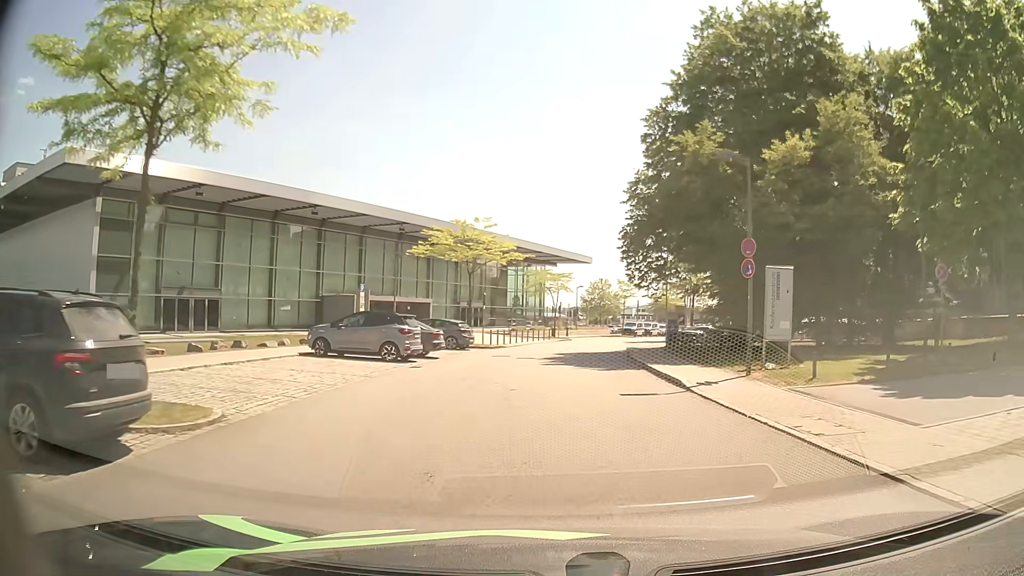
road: residential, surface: asphalt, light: Day
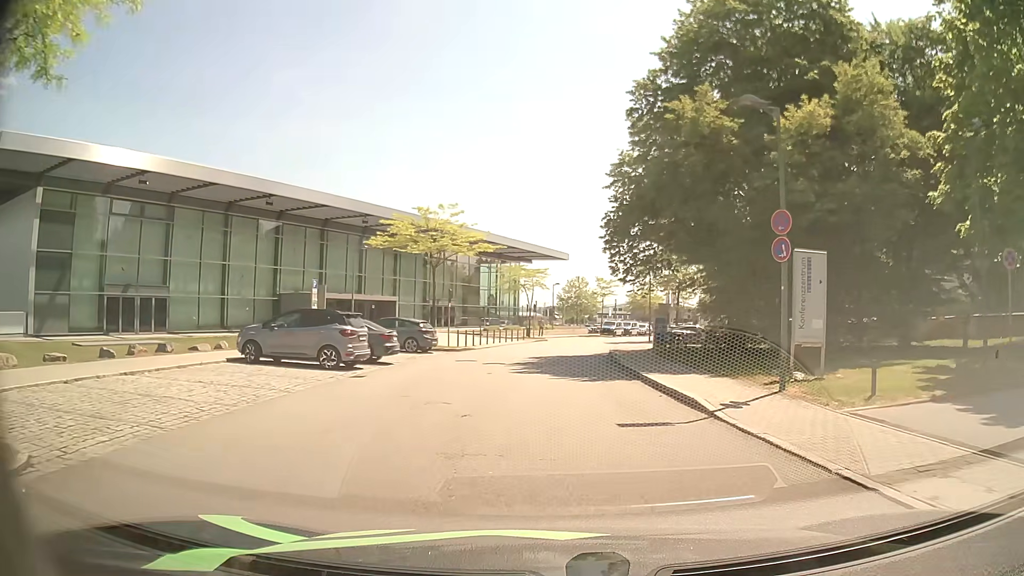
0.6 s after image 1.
(0.0, +3.9) m; +1°
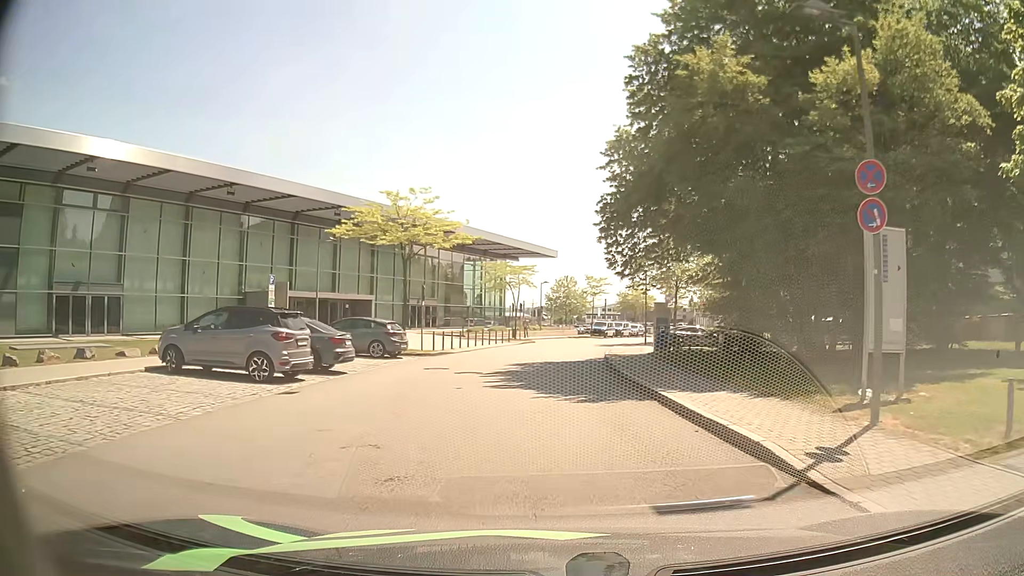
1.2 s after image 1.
(0.0, +3.9) m; 0°
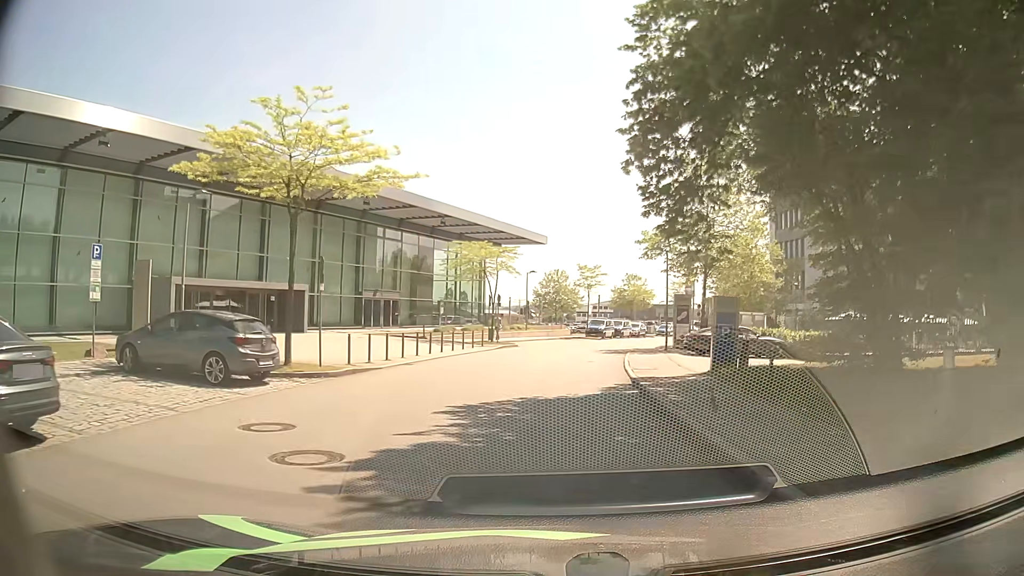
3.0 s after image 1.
(+0.2, +11.9) m; +2°
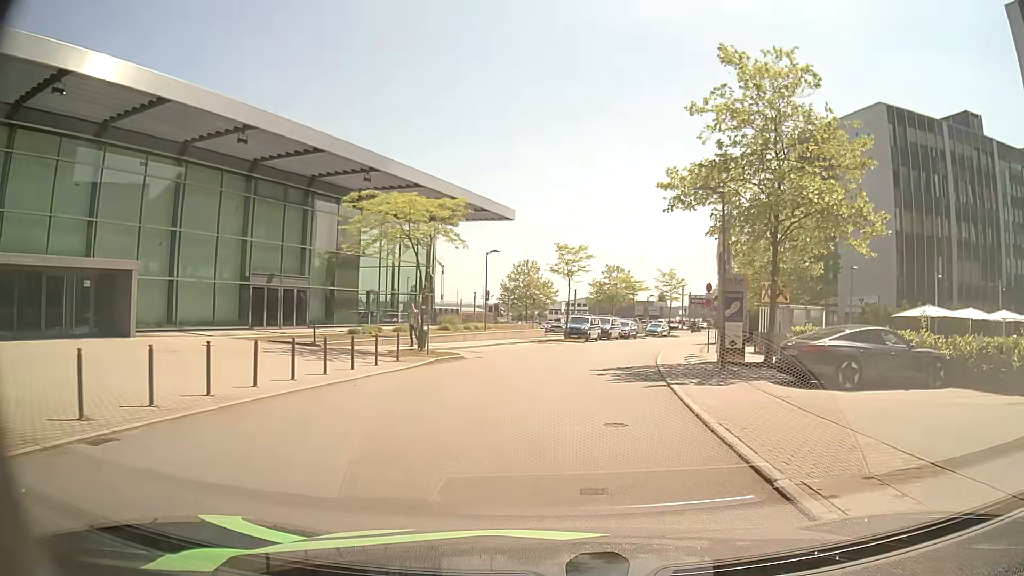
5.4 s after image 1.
(+0.2, +15.1) m; +2°
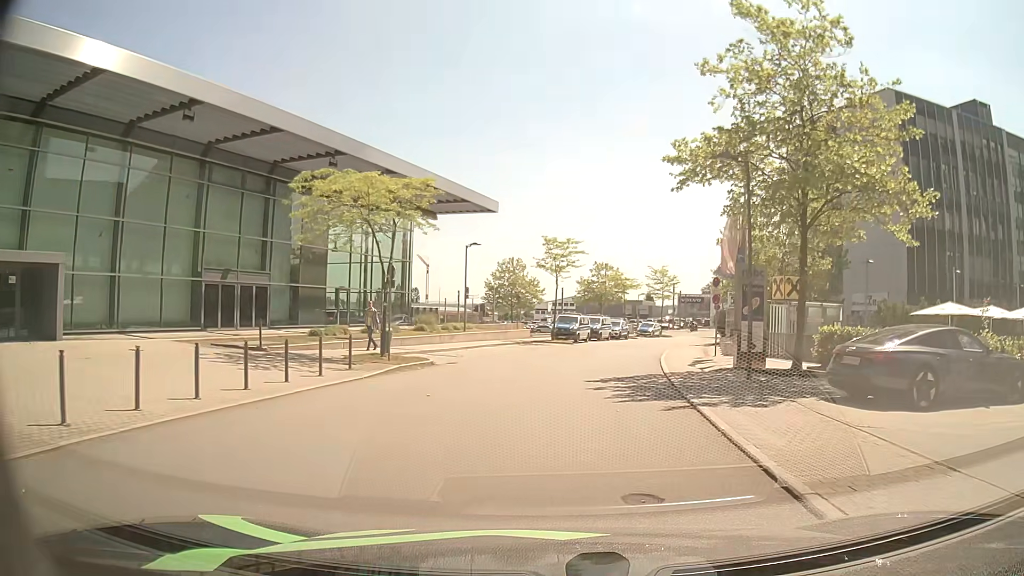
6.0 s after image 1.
(+0.1, +3.8) m; +2°
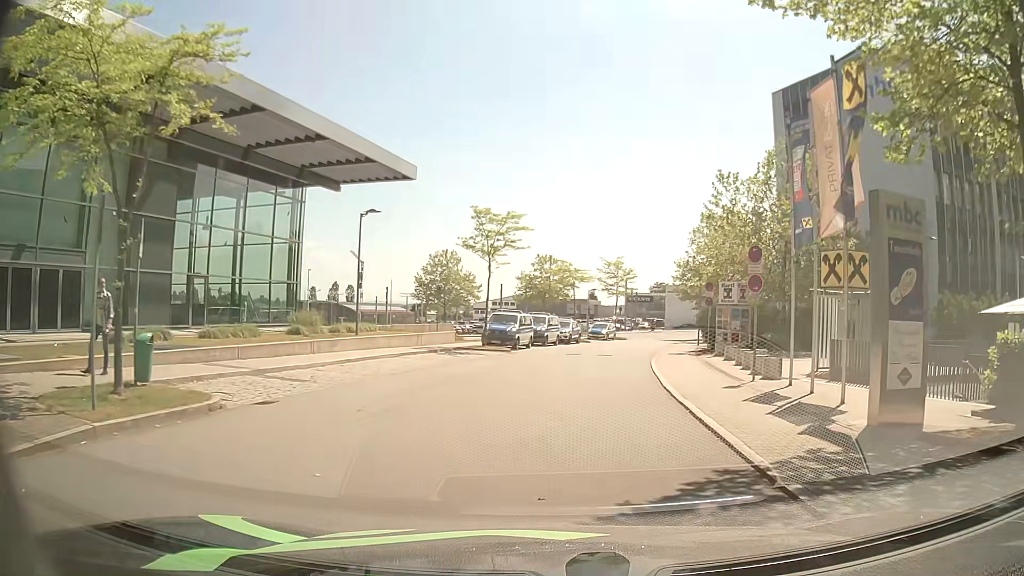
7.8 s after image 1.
(+0.3, +11.5) m; +4°
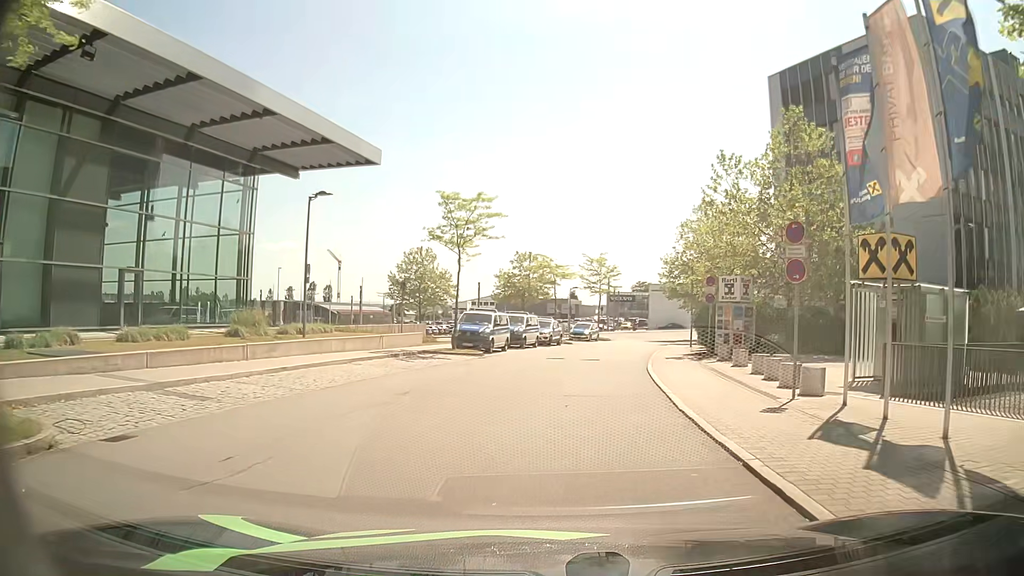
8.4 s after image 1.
(0.0, +3.9) m; +2°
